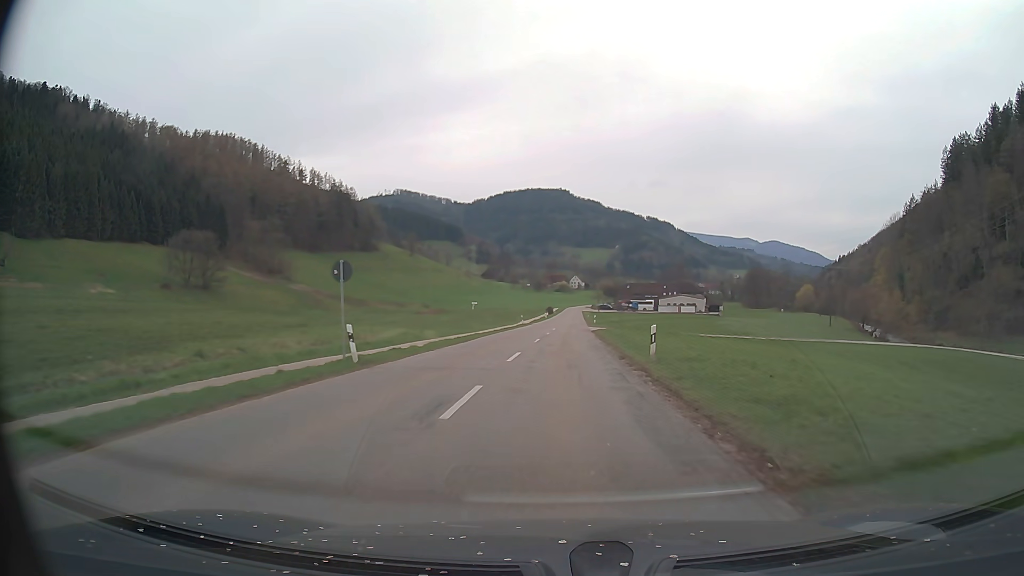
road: secondary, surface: asphalt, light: Day
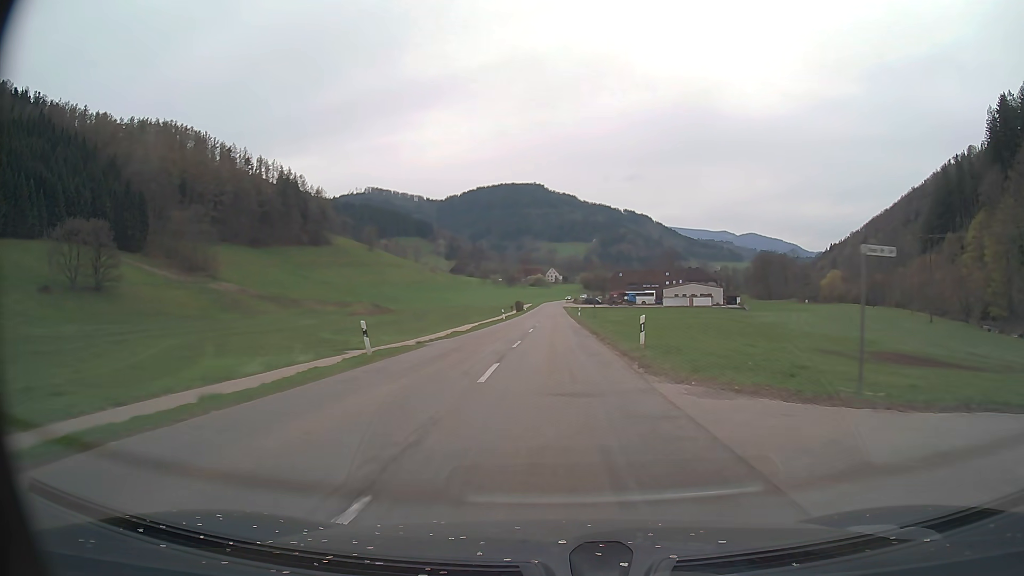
(+1.3, +53.8) m; +2°
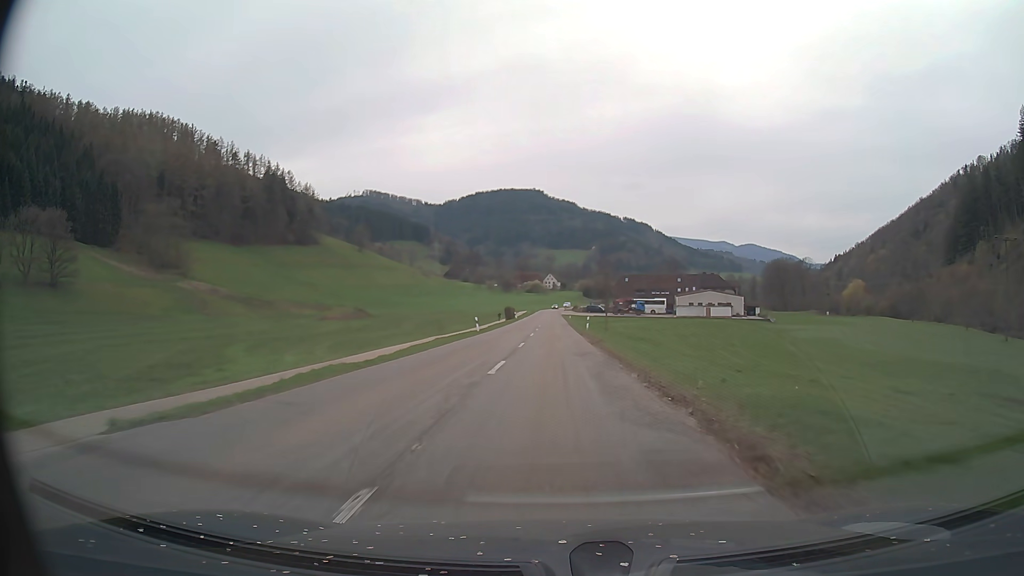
(-0.1, +21.3) m; 0°
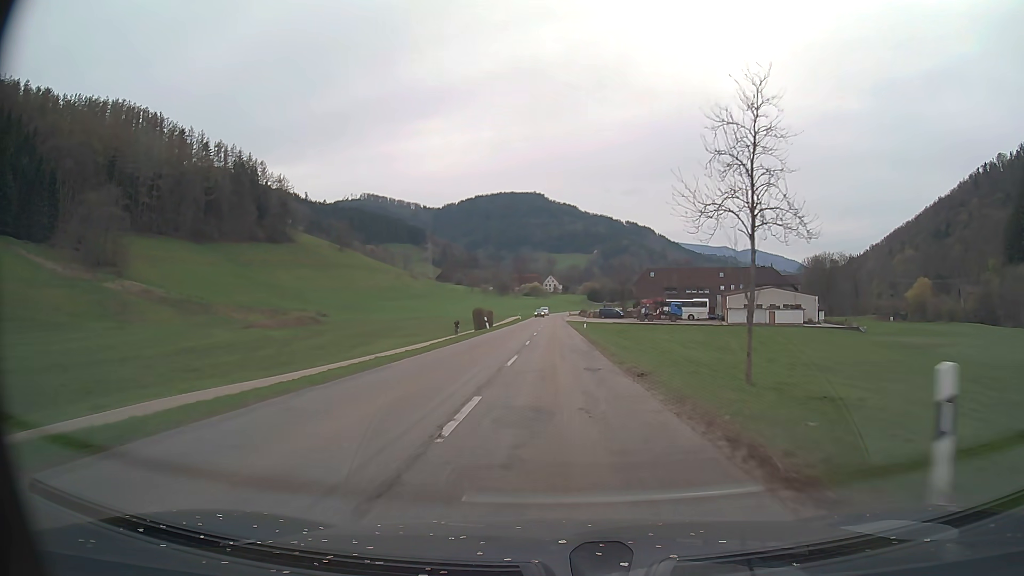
(+0.1, +43.7) m; 0°
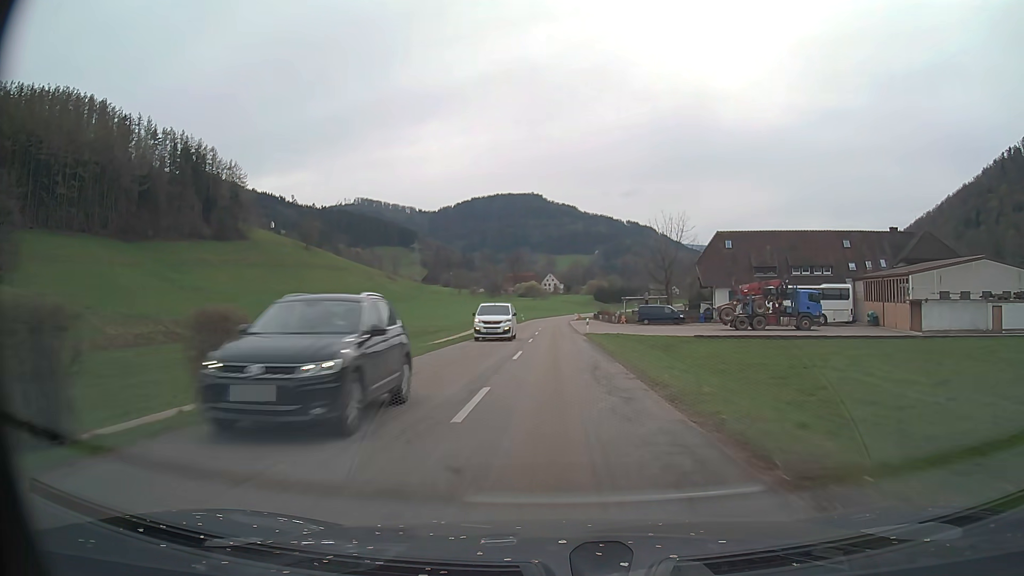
(+0.1, +58.6) m; 0°
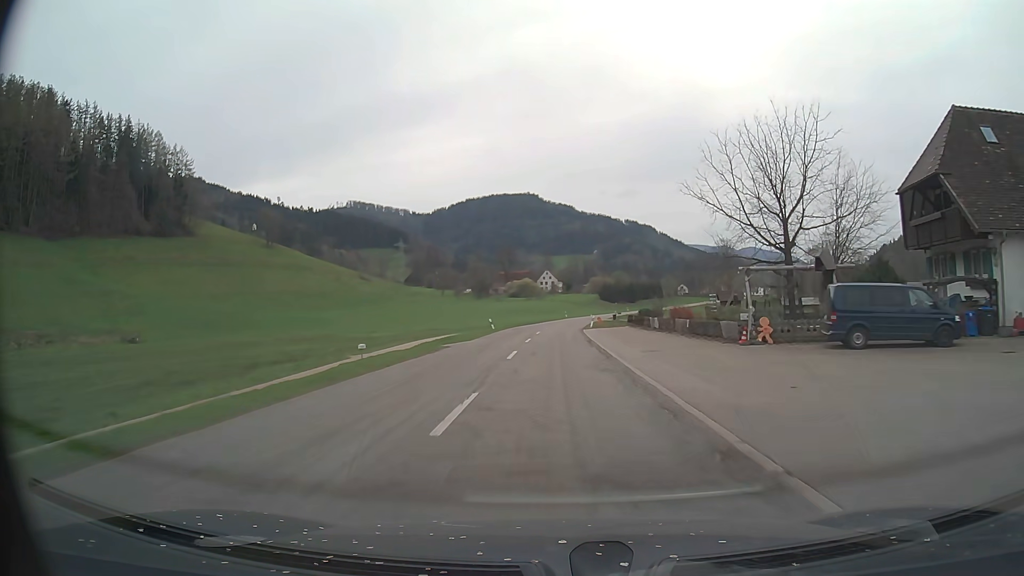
(0.0, +48.5) m; 0°
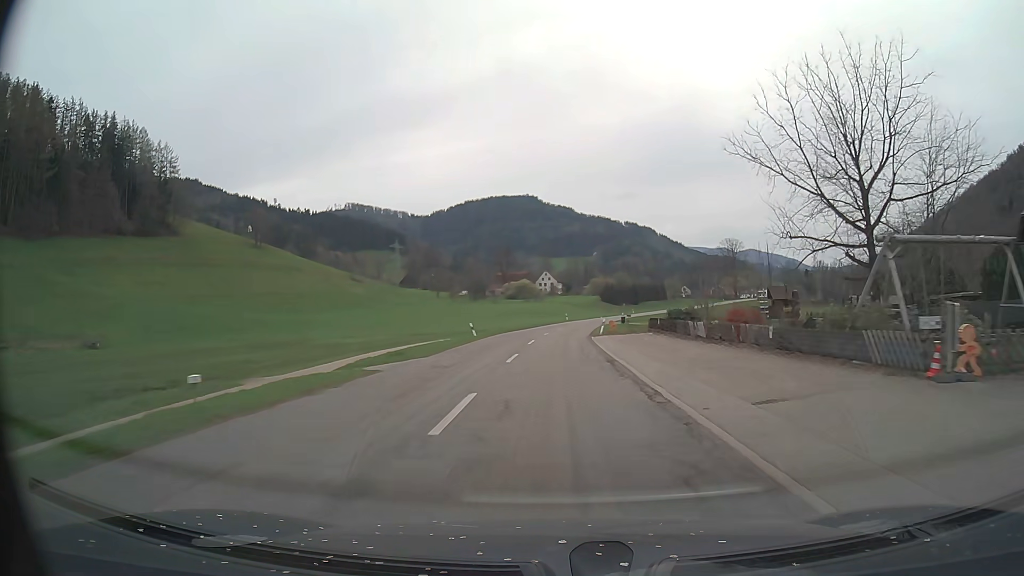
(0.0, +12.2) m; 0°
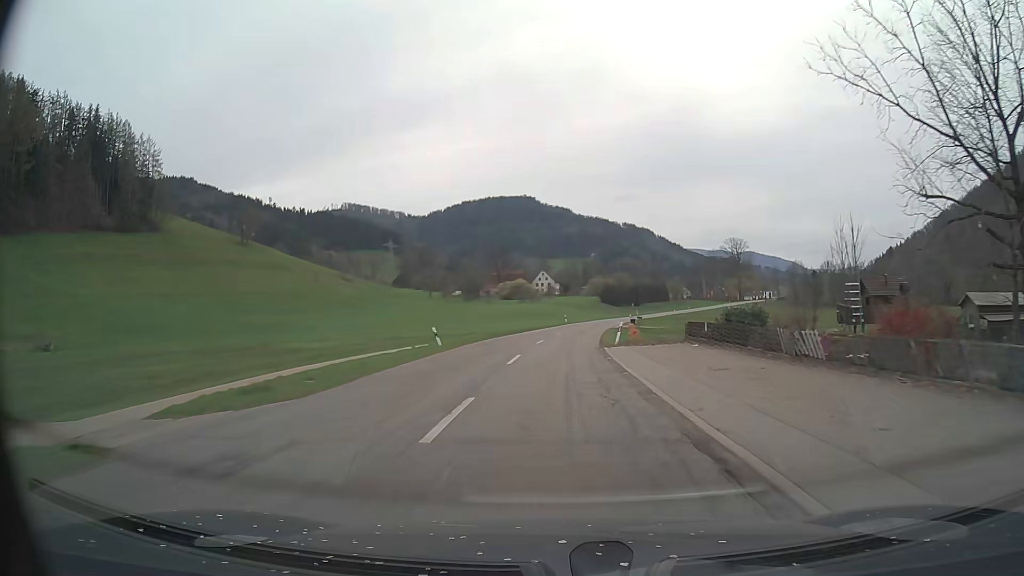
(0.0, +12.1) m; 0°
(0, +10) (0, +20) (+1, +30) (+1, +40) (+2, +50) (+3, +60) (+5, +70) (+7, +80) (+9, +89) (+11, +99) m
